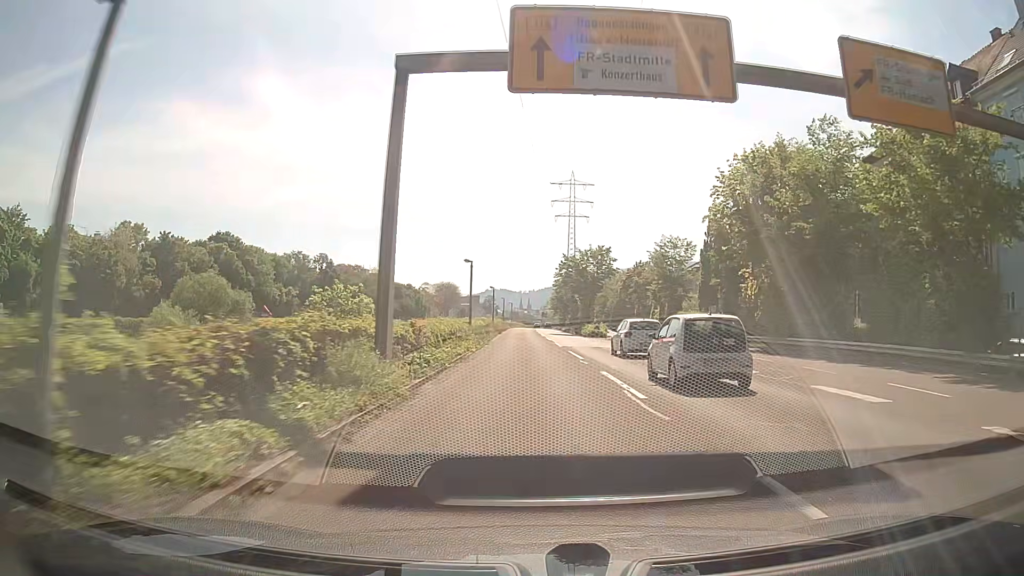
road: trunk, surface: asphalt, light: Day
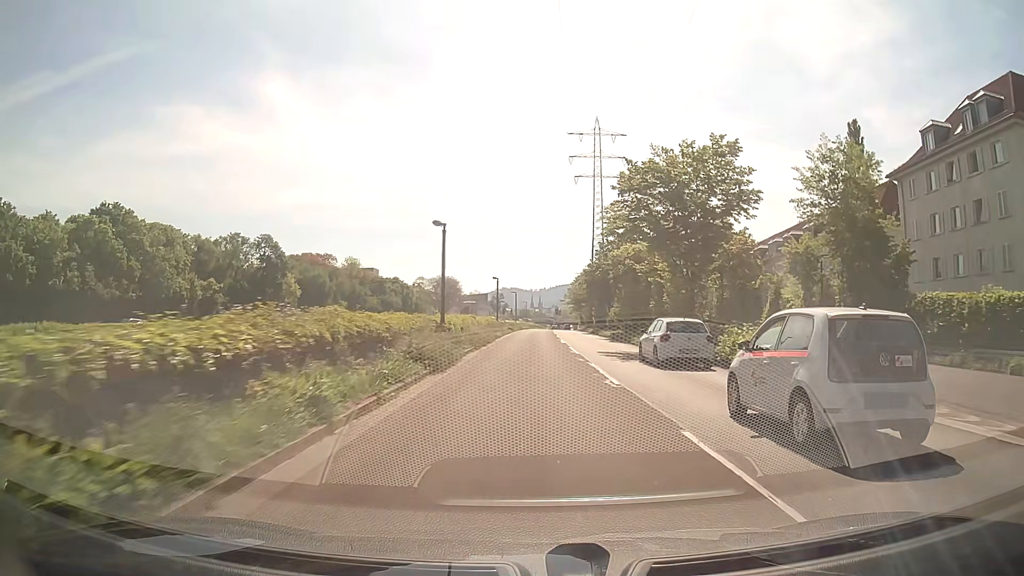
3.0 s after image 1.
(-1.3, +45.7) m; -3°
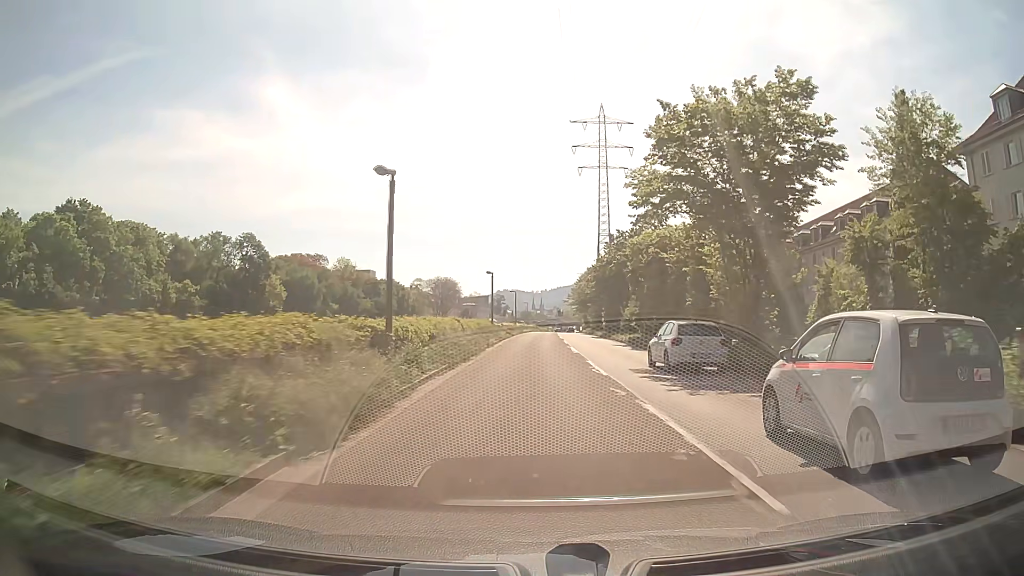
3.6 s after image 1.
(+0.1, +9.2) m; 0°
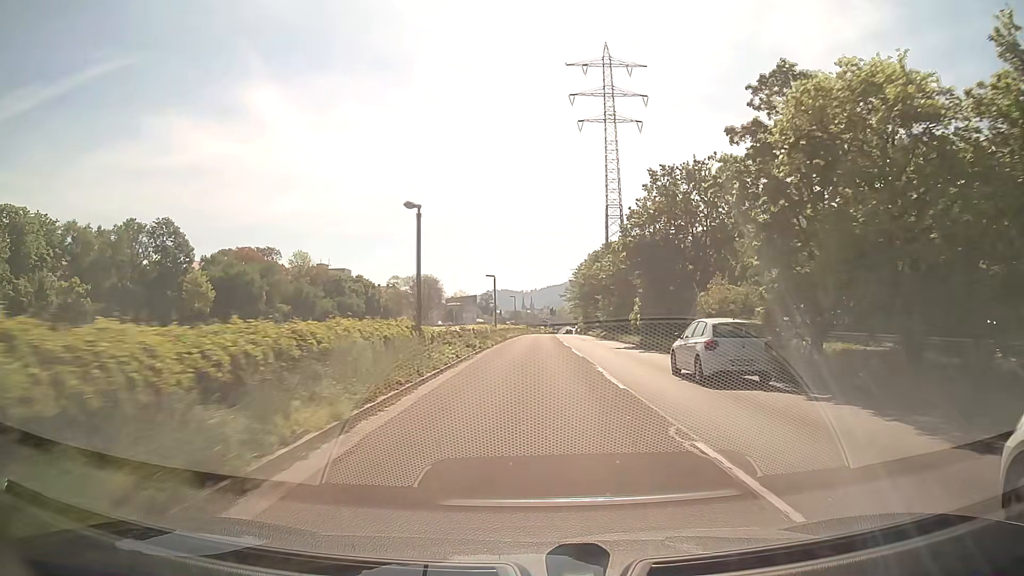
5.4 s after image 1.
(+0.2, +27.7) m; +1°
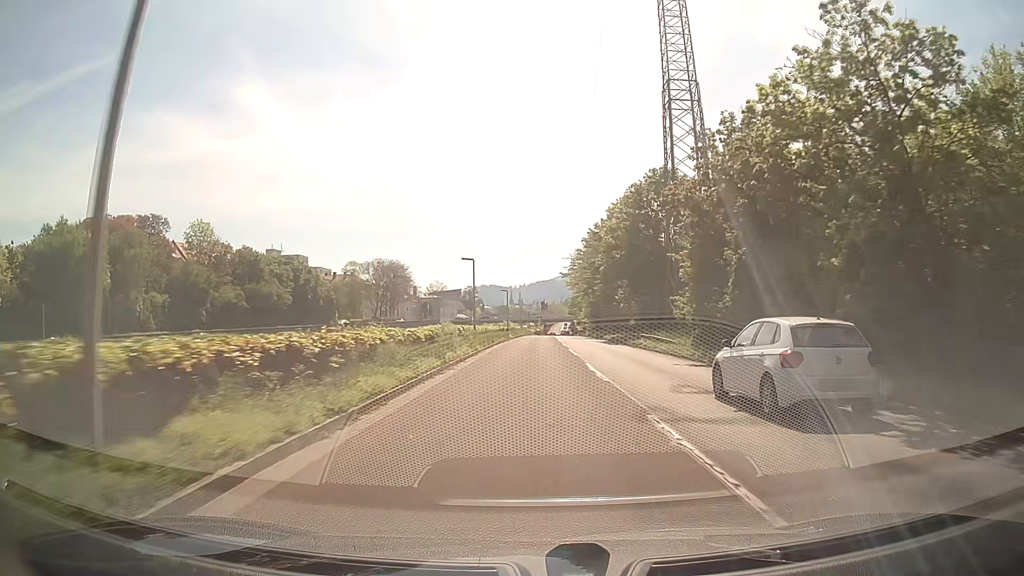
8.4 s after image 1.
(+0.5, +46.4) m; +1°
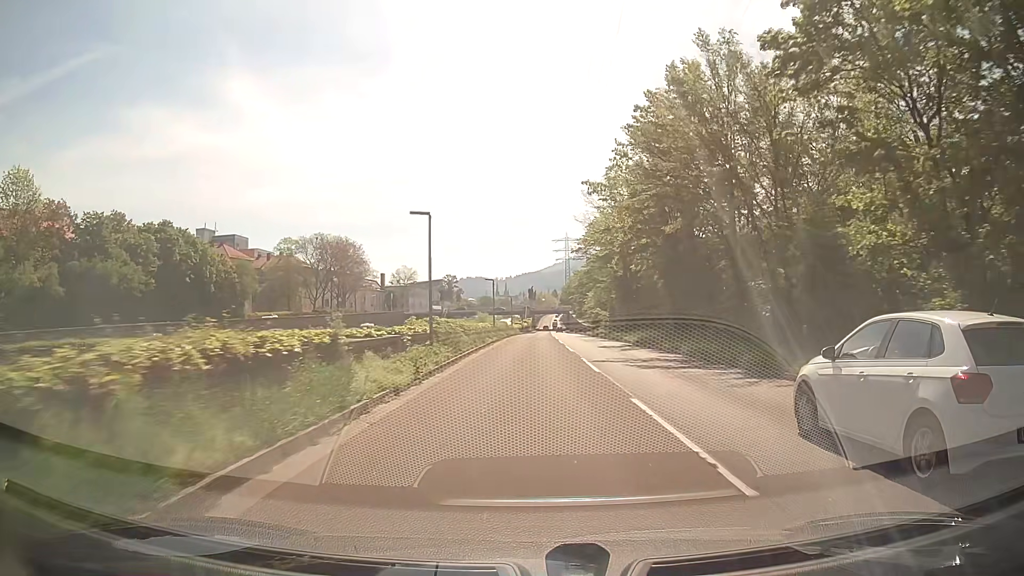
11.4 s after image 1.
(+0.4, +46.7) m; +1°
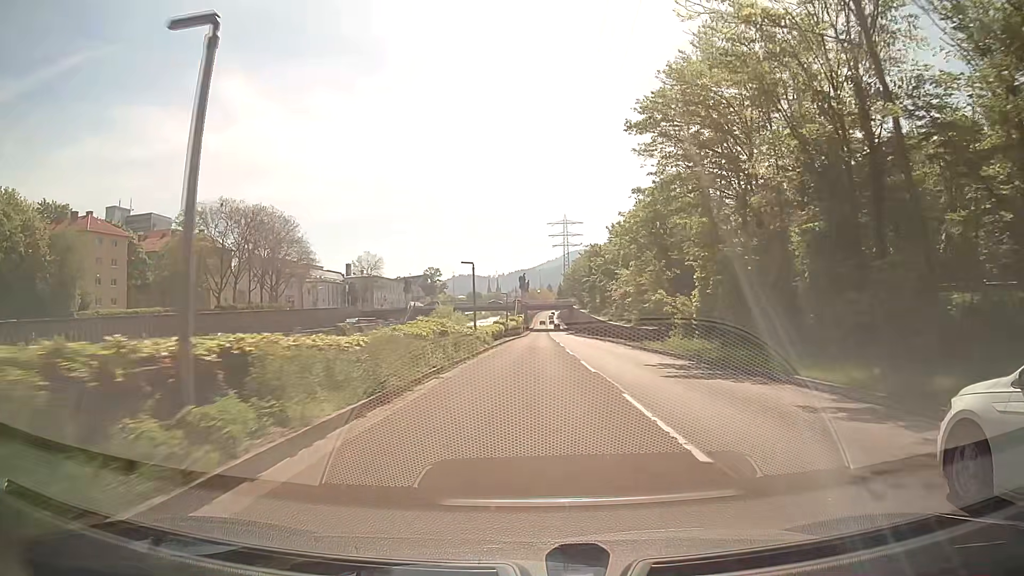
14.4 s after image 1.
(+0.3, +46.7) m; 0°
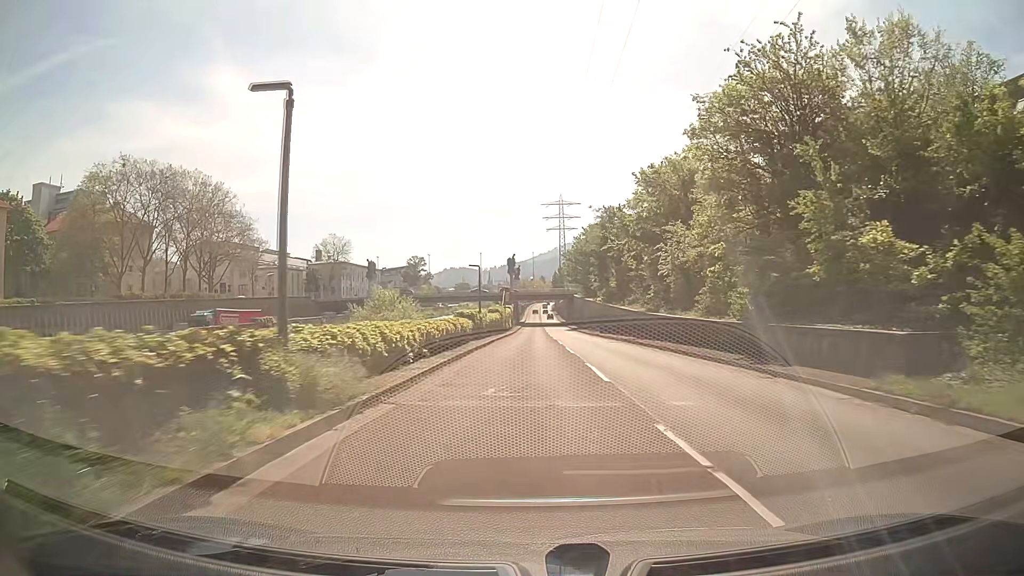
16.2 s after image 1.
(+0.2, +28.0) m; 0°
(0, +10) (0, +20) (0, +30) (0, +40) (0, +50) (+1, +60) (+1, +70) (+1, +80) (+1, +90) (+1, +100) m
